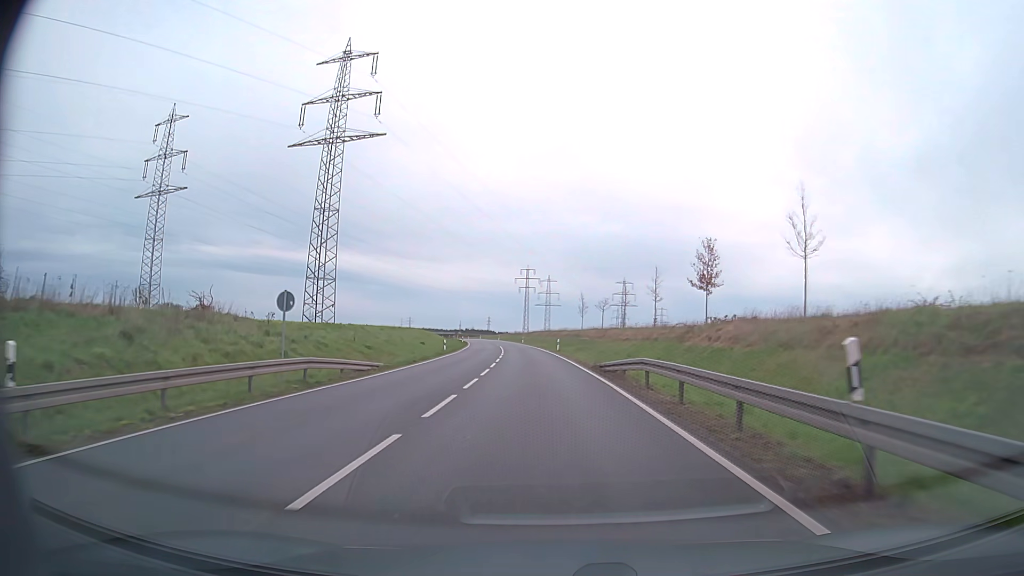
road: primary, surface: asphalt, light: Day
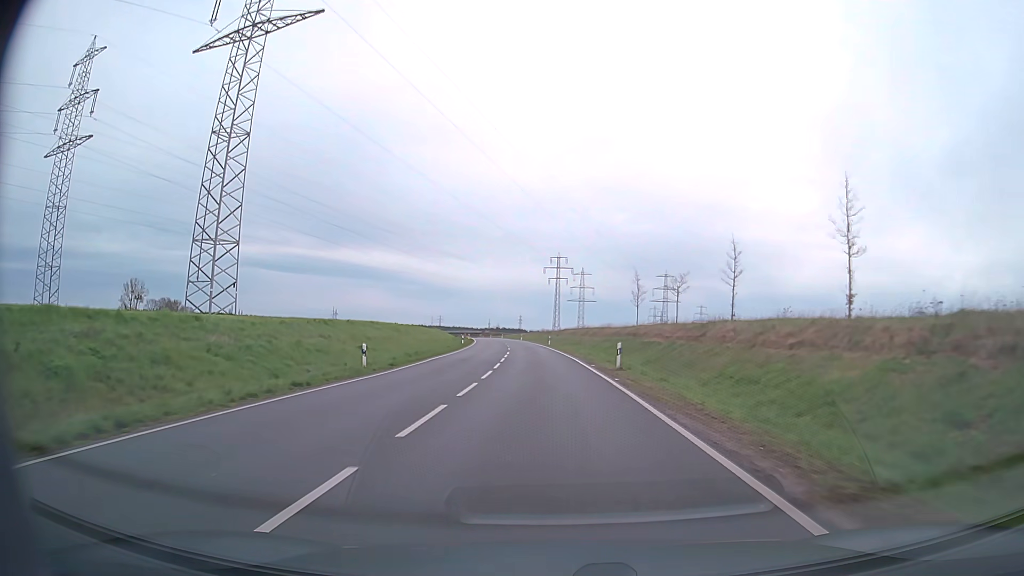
(-0.8, +32.9) m; -3°
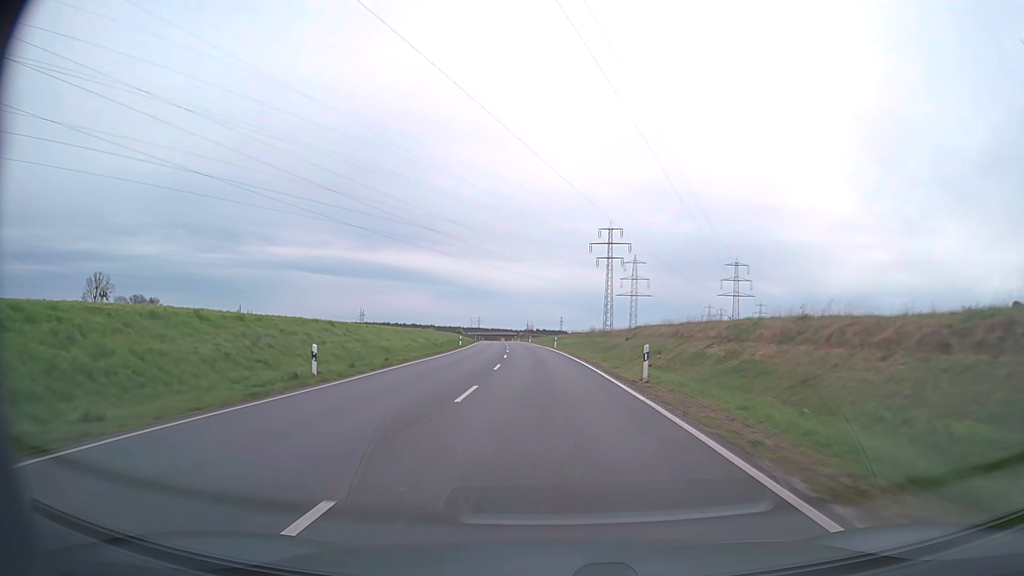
(-1.9, +56.1) m; -3°
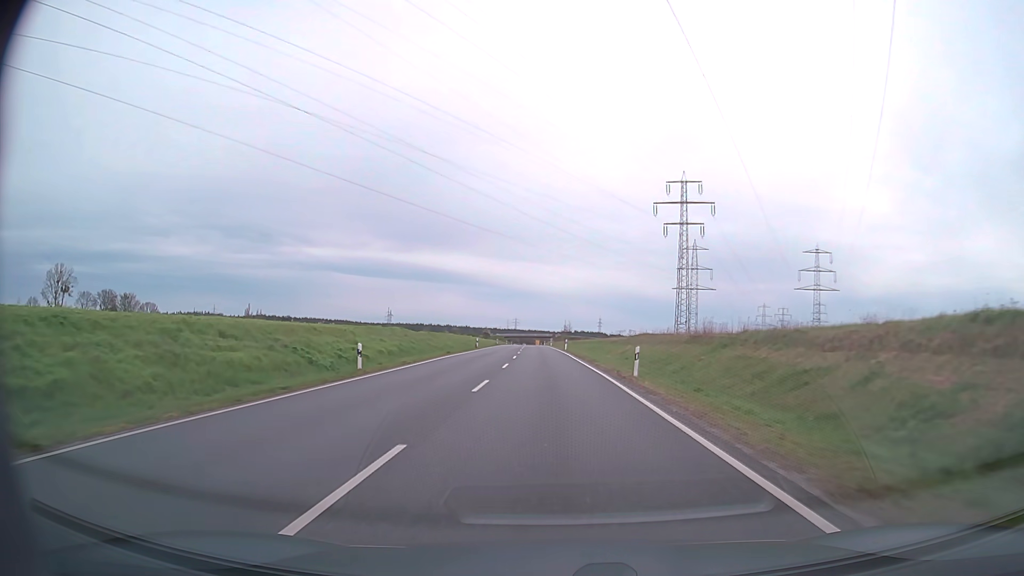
(-1.4, +45.8) m; -3°
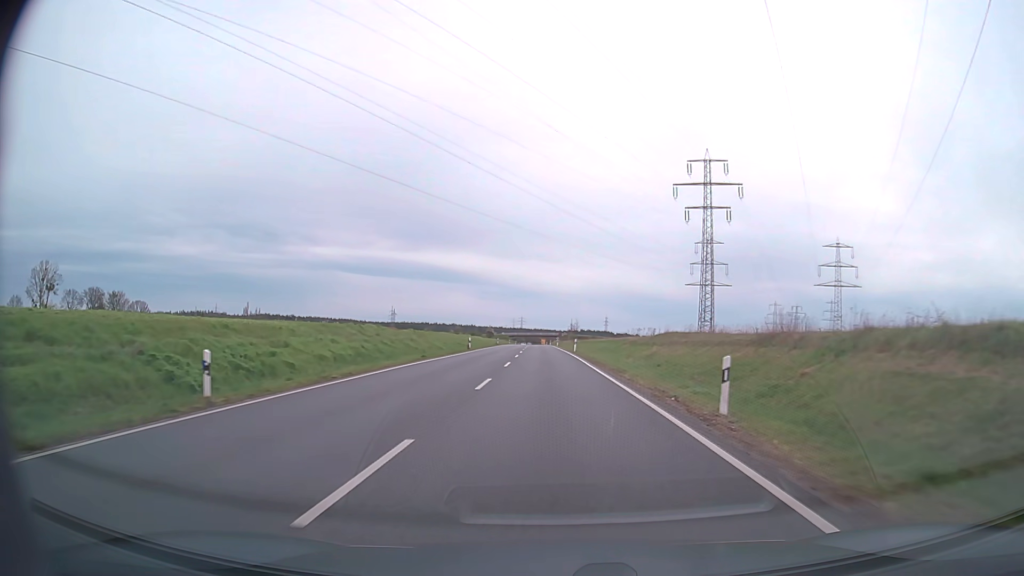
(0.0, +11.6) m; 0°
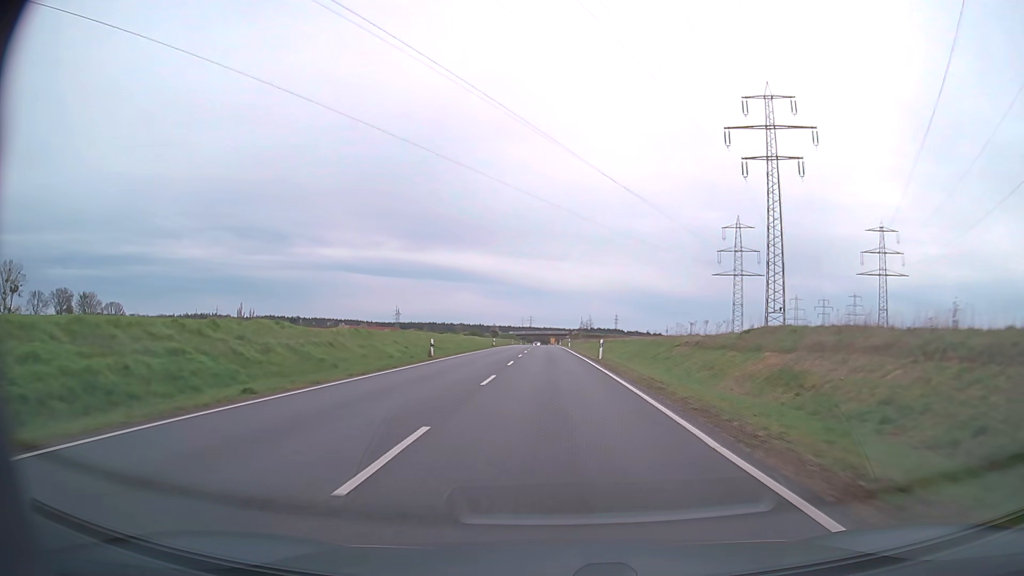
(-0.2, +23.3) m; -1°
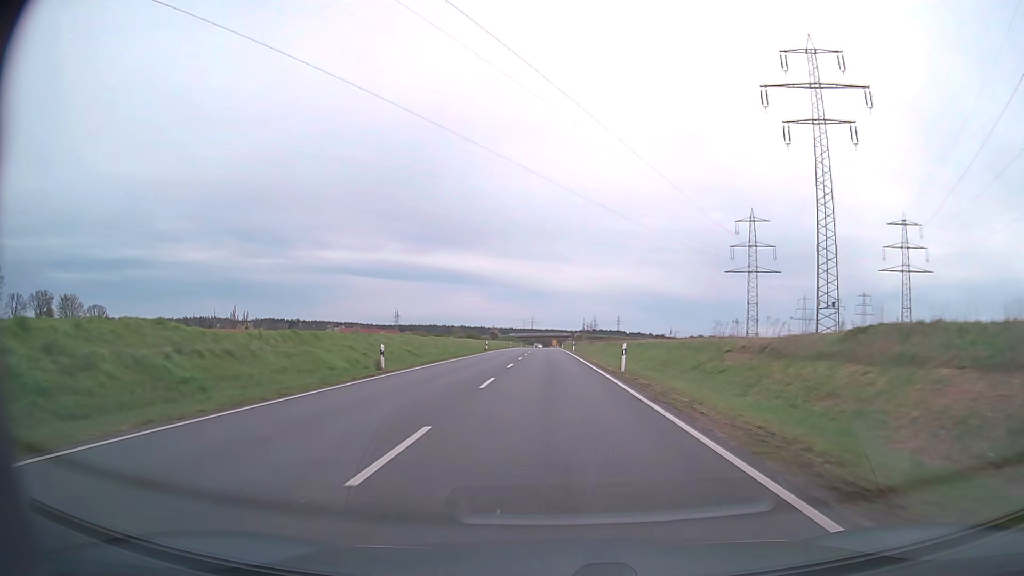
(0.0, +11.7) m; 0°
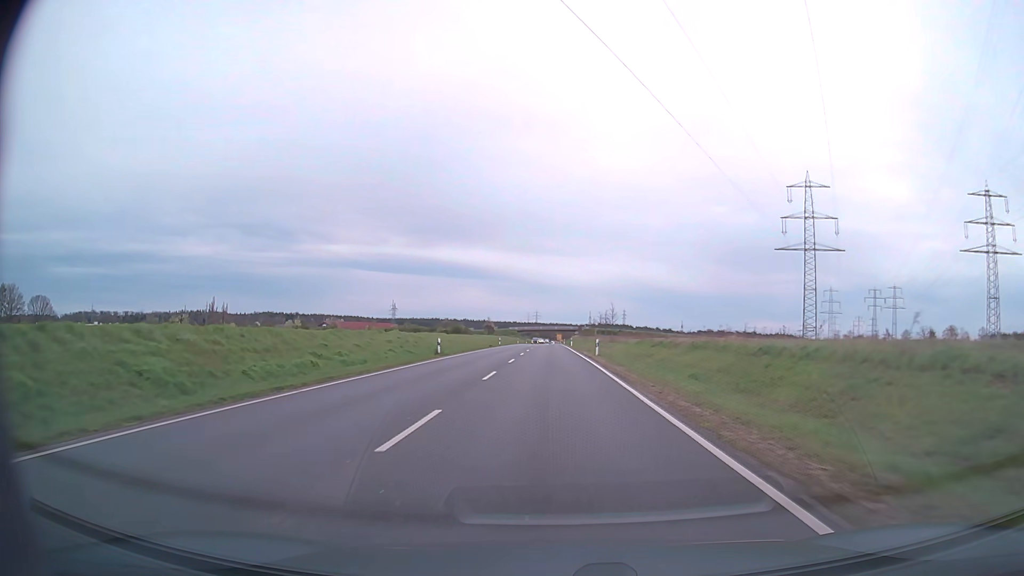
(-0.1, +34.5) m; 0°
(0, +10) (0, +20) (0, +30) (0, +40) (0, +50) (0, +60) (0, +70) (0, +80) (0, +90) (0, +100) m
